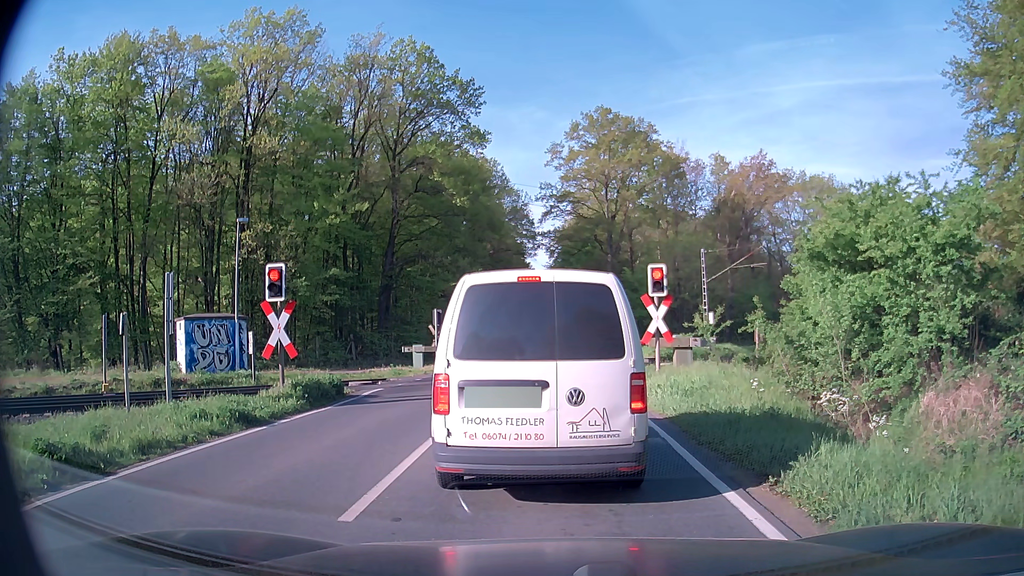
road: secondary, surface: asphalt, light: Day
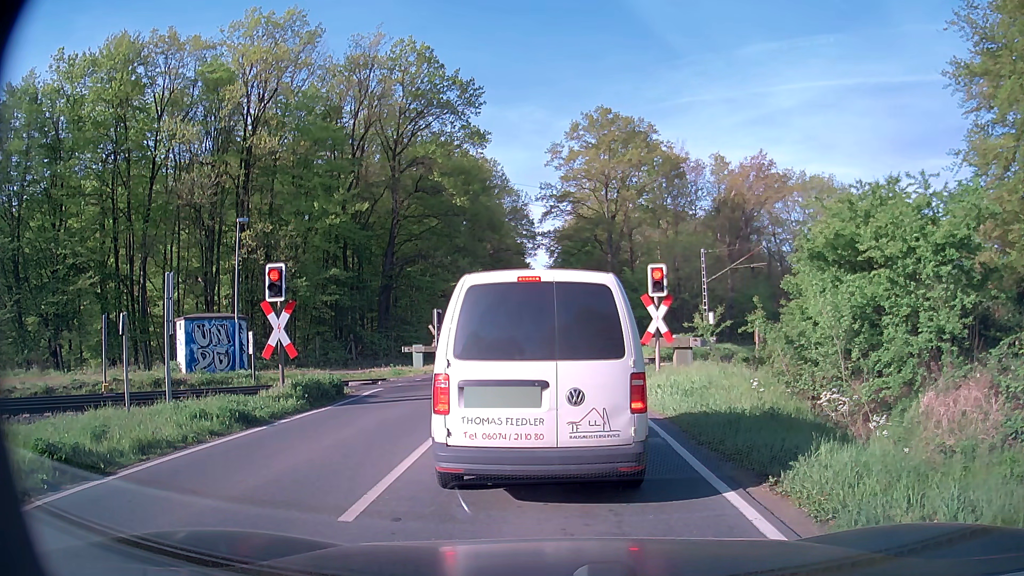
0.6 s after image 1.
(0.0, 0.0) m; 0°
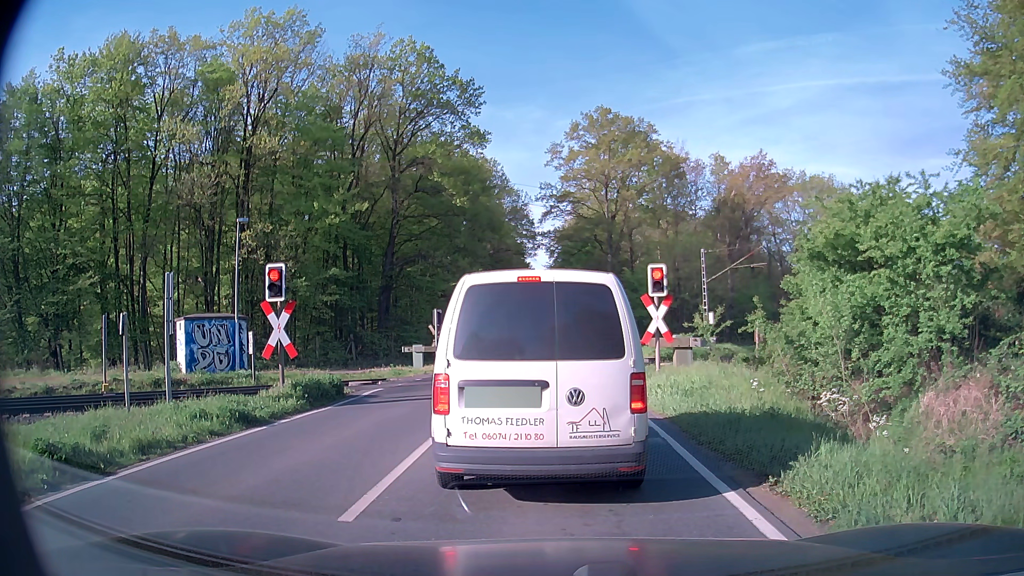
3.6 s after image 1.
(0.0, 0.0) m; 0°
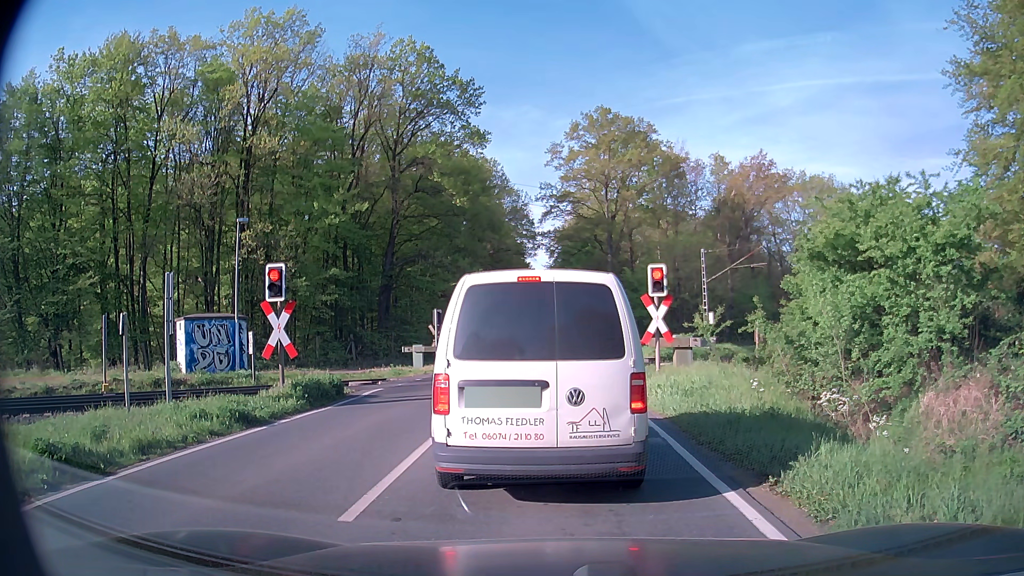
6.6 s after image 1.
(0.0, 0.0) m; 0°
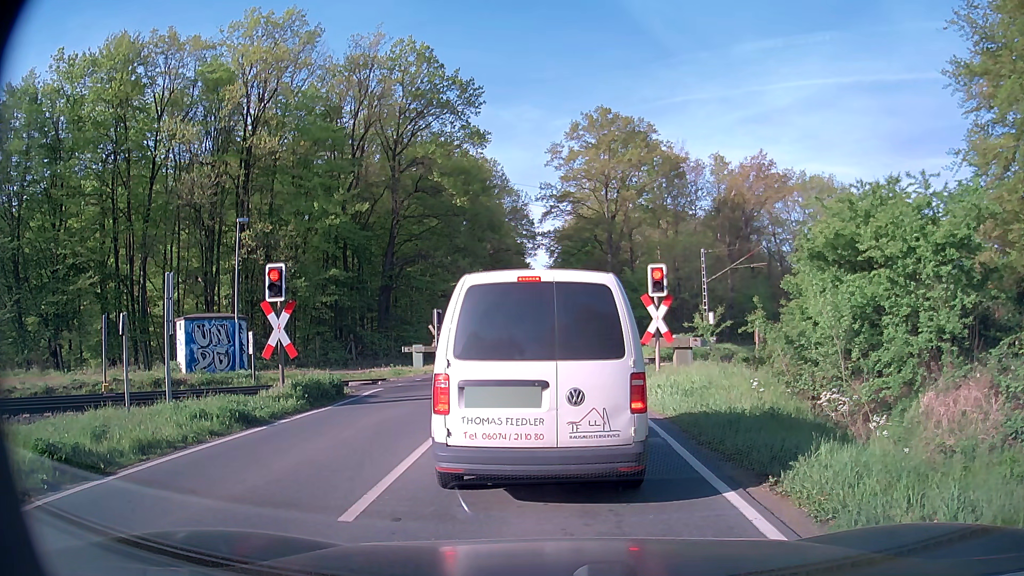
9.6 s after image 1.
(0.0, 0.0) m; 0°
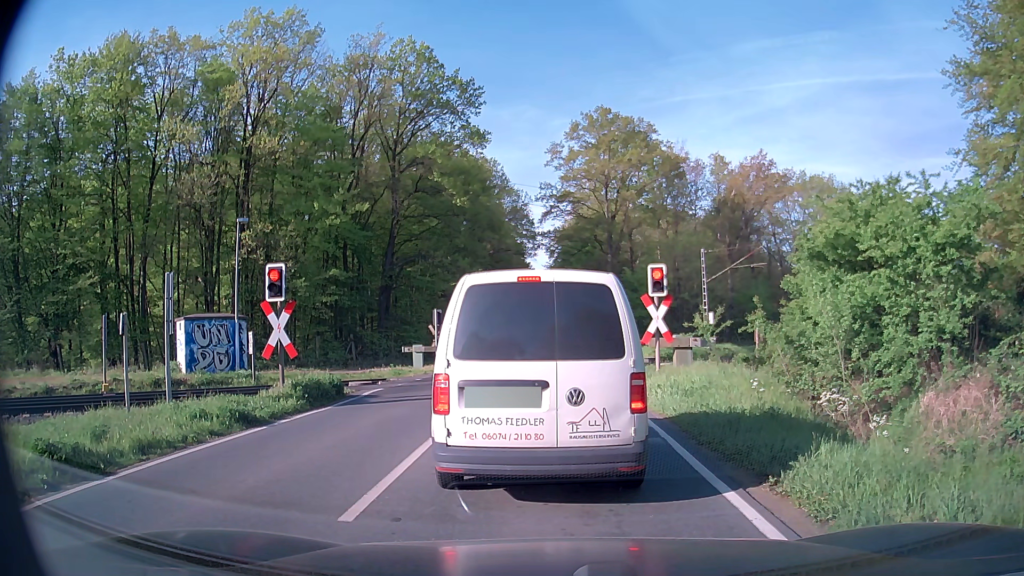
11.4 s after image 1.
(0.0, 0.0) m; 0°
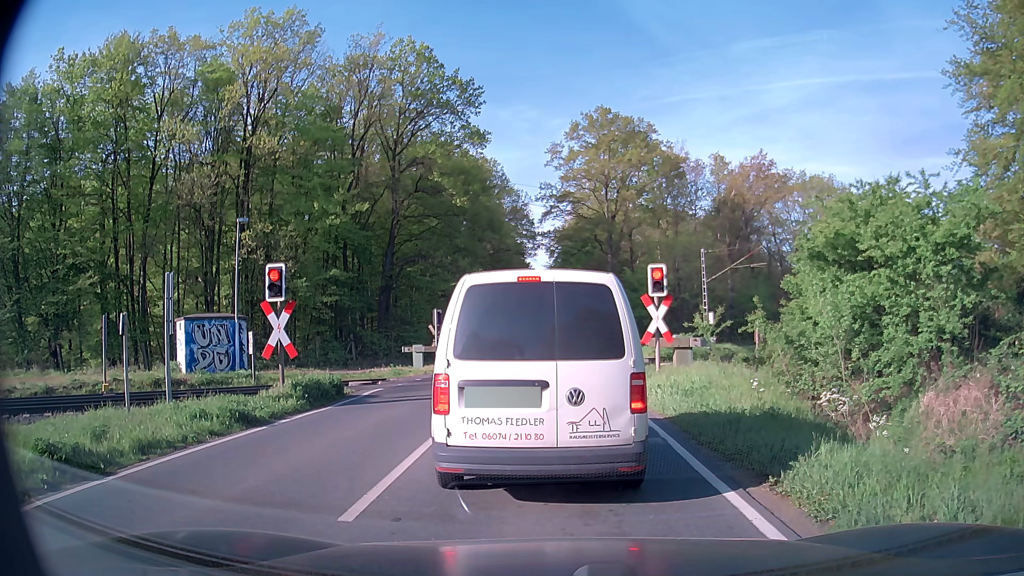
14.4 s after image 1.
(0.0, 0.0) m; 0°
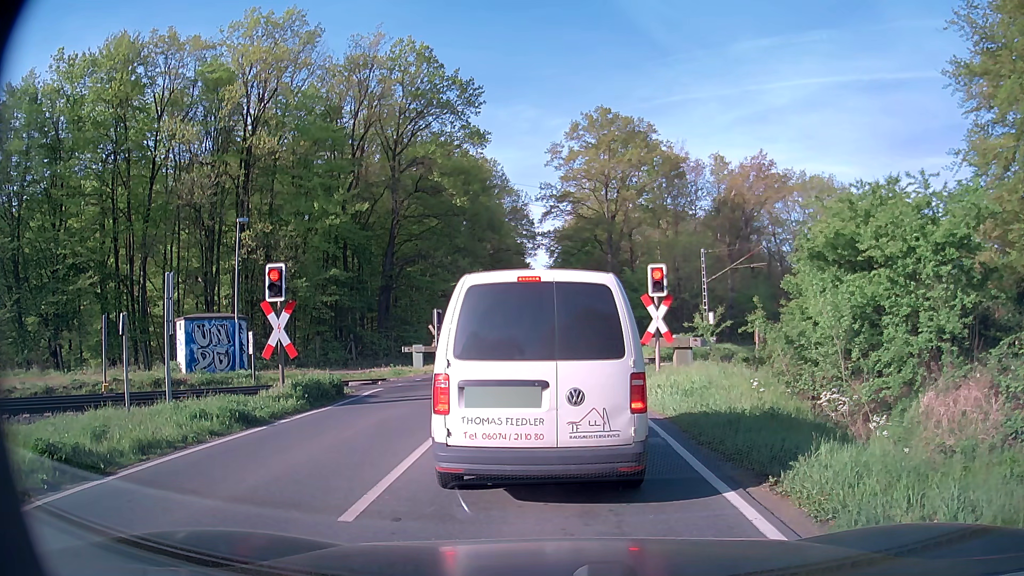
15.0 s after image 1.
(0.0, 0.0) m; 0°
